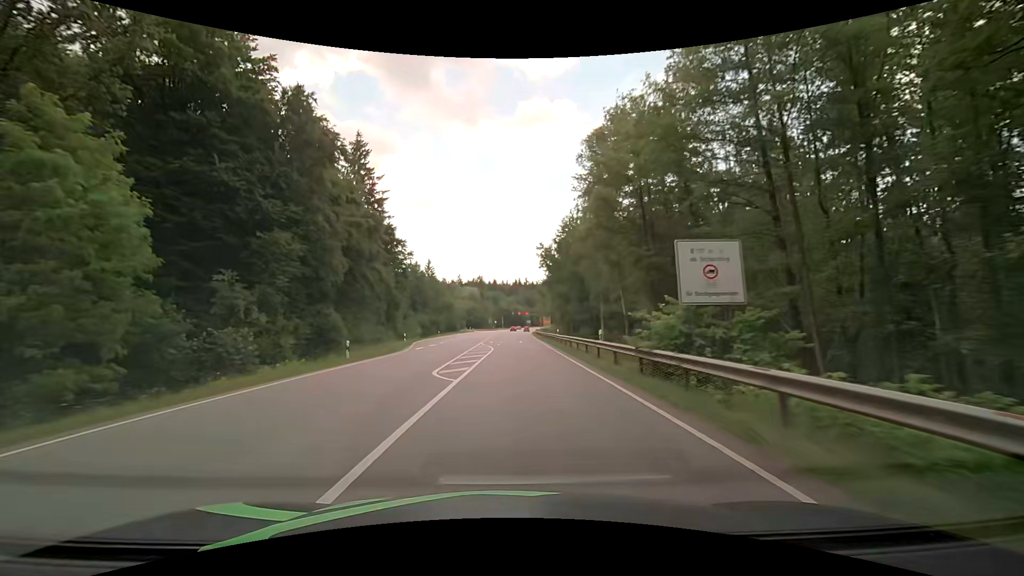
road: secondary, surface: asphalt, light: Day
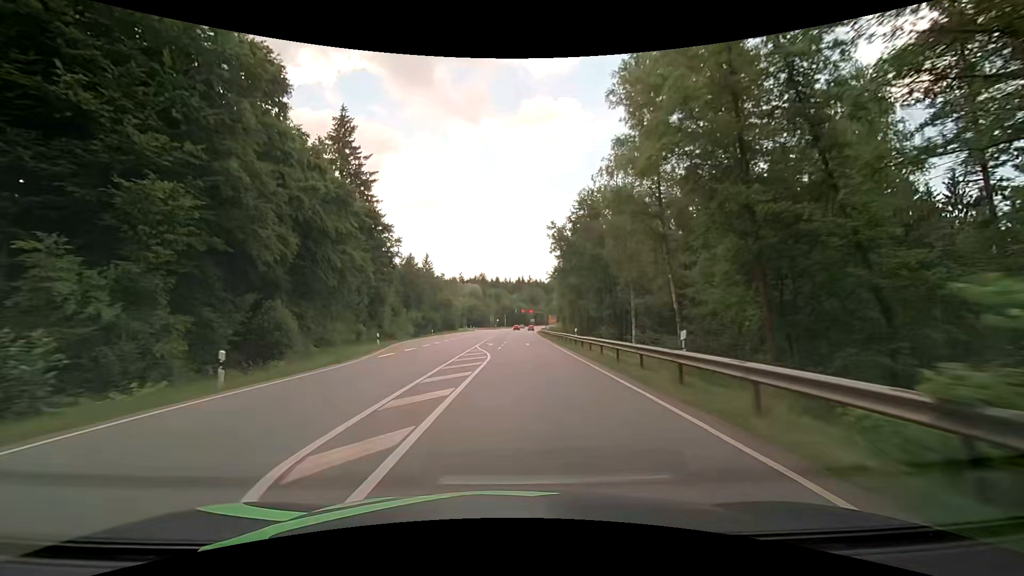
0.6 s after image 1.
(0.0, +10.6) m; 0°
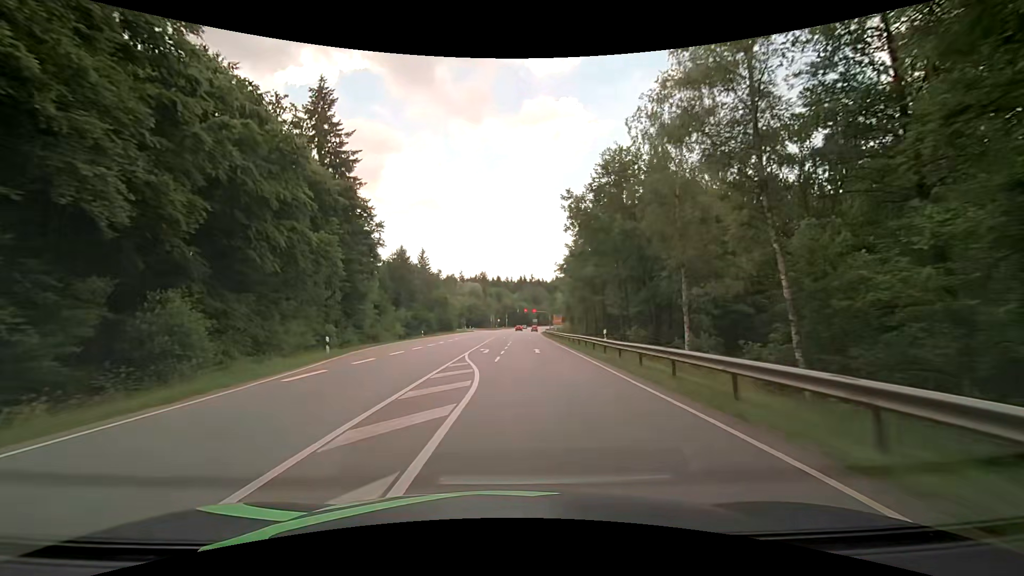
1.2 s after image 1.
(0.0, +10.4) m; 0°
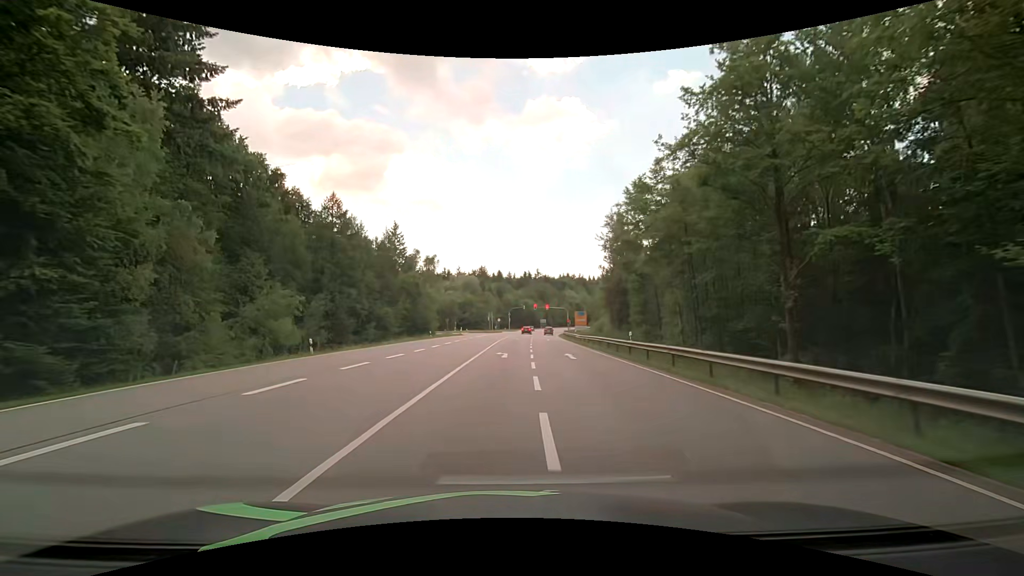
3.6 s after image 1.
(-0.3, +38.7) m; 0°
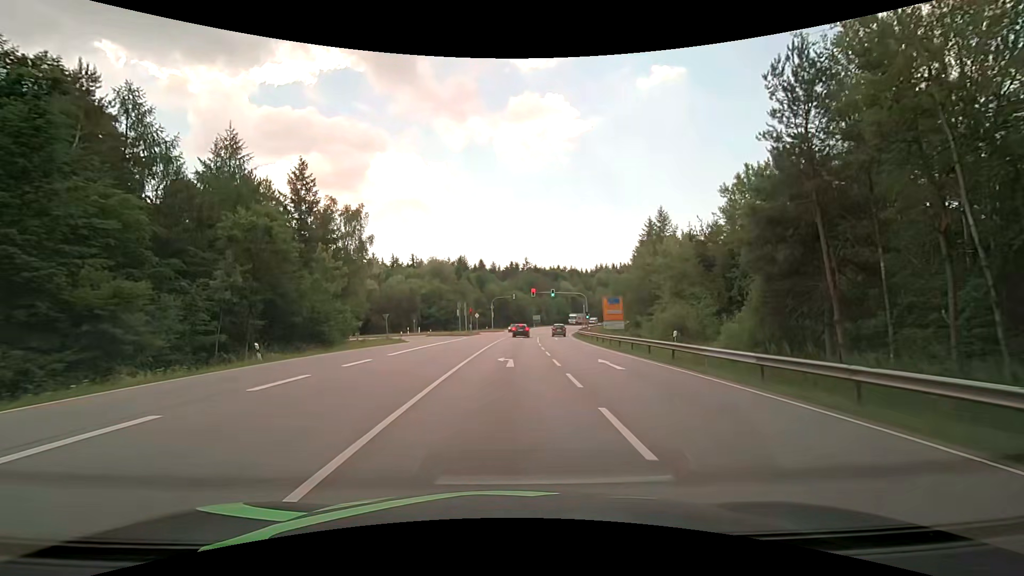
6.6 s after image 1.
(+0.6, +41.1) m; +2°
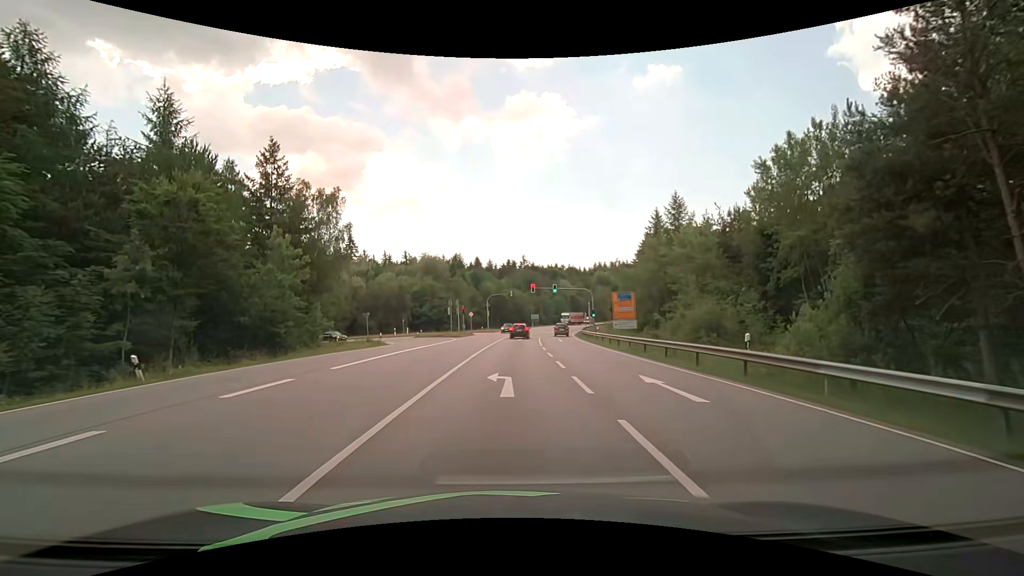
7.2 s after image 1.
(0.0, +6.9) m; 0°
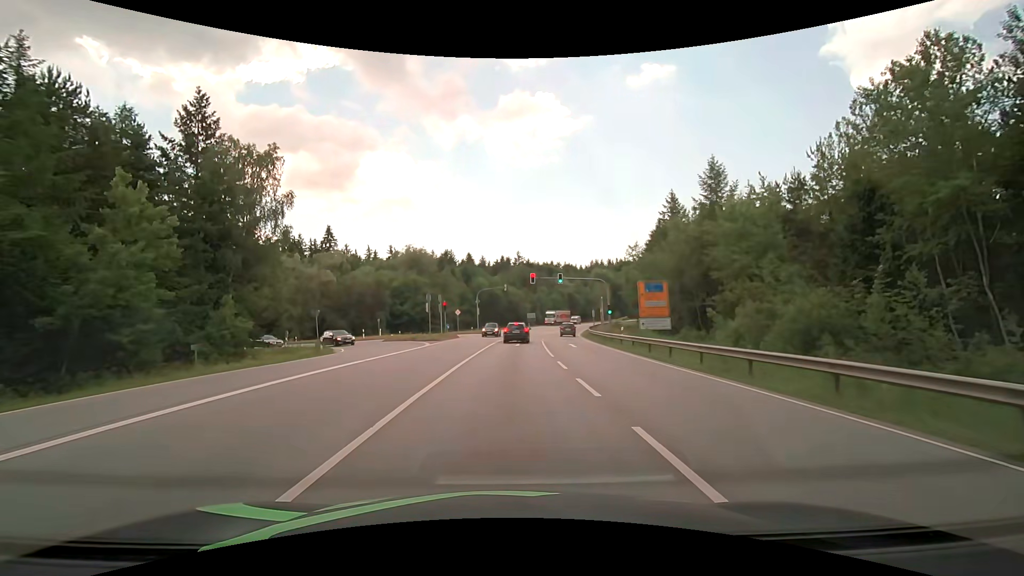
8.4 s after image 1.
(+0.1, +12.2) m; +1°
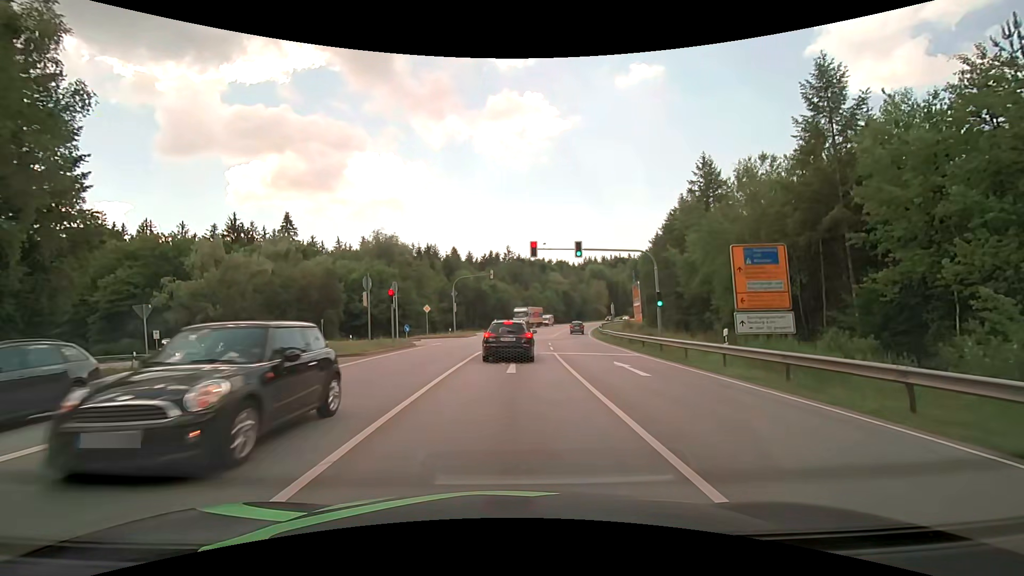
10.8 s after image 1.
(+0.2, +17.5) m; +1°
